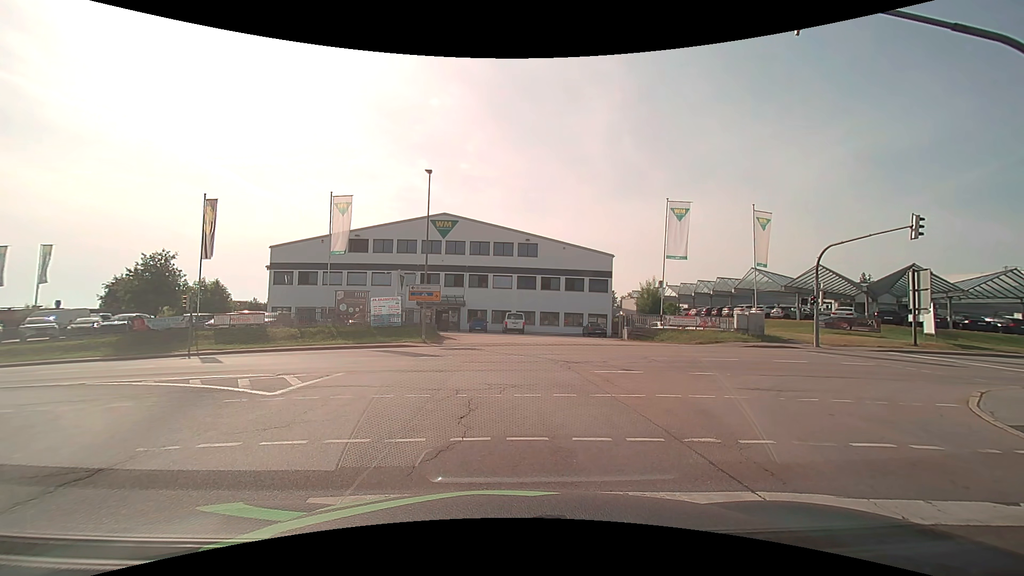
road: secondary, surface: asphalt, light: Day
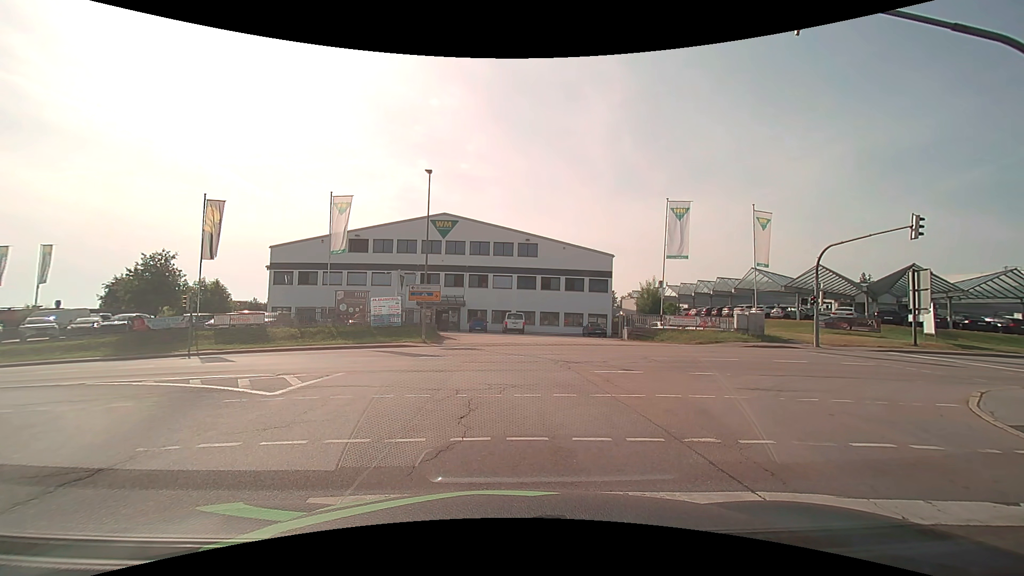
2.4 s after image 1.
(0.0, 0.0) m; 0°
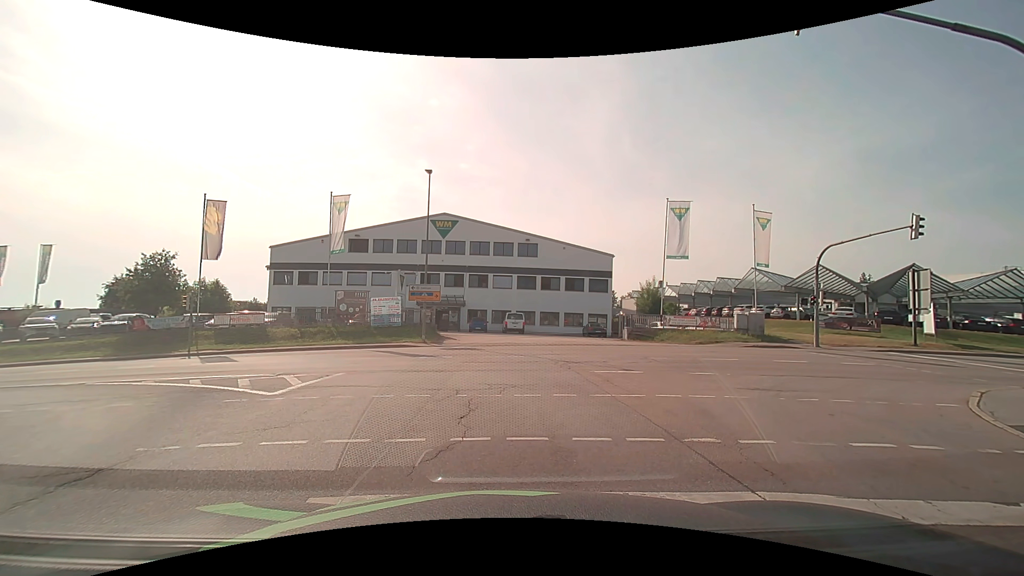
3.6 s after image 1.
(0.0, 0.0) m; 0°
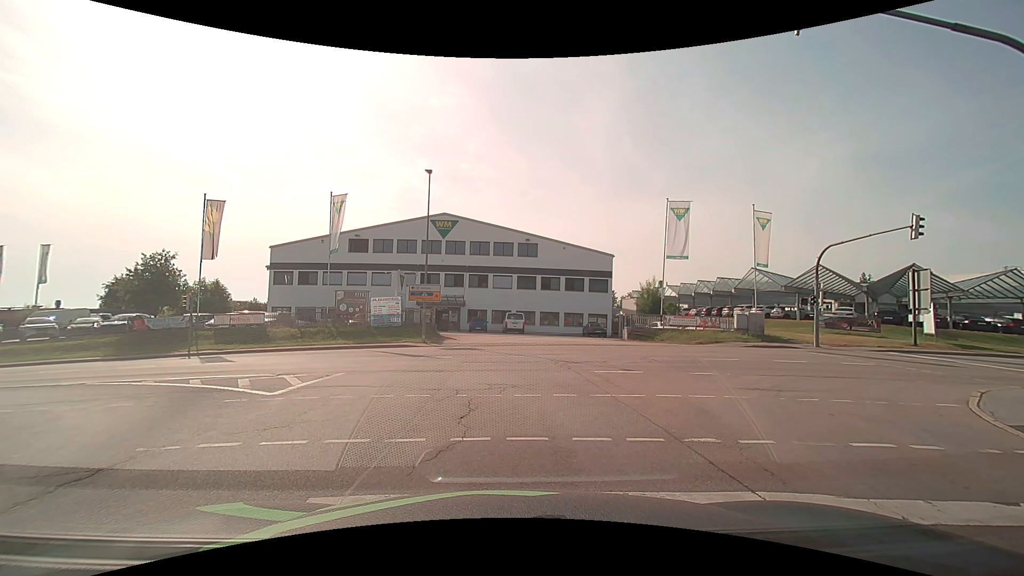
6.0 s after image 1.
(0.0, 0.0) m; 0°
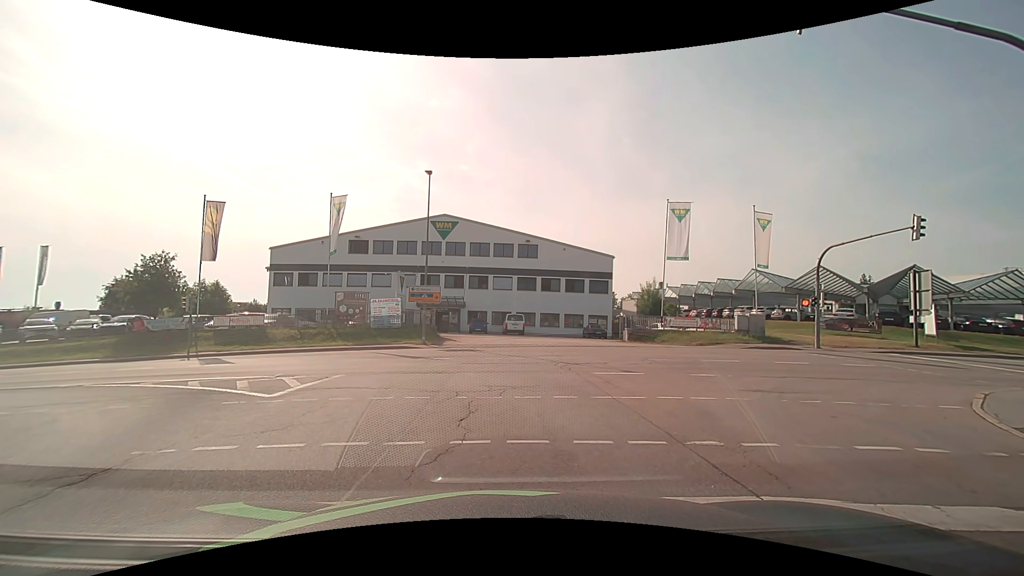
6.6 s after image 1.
(0.0, 0.0) m; 0°
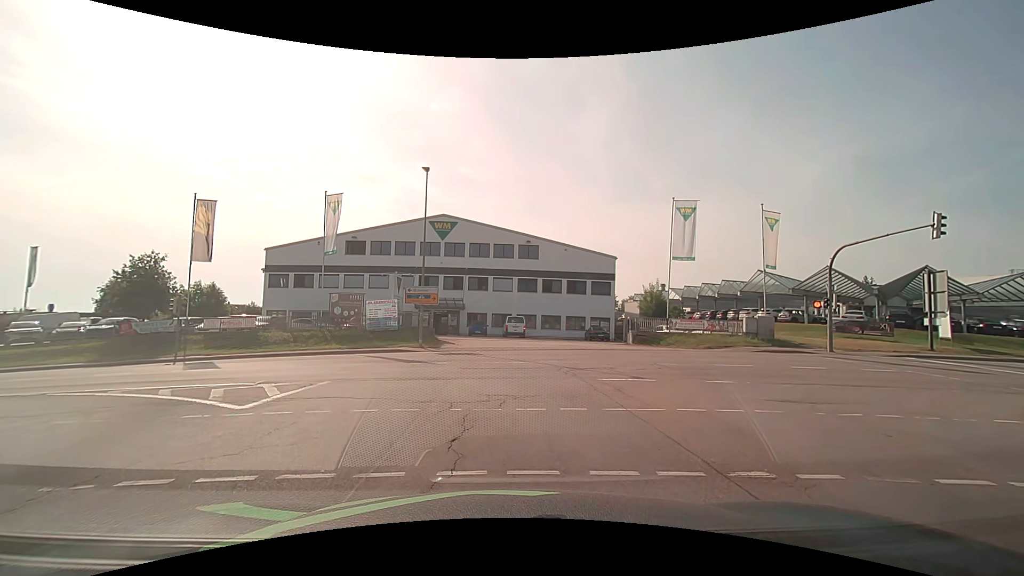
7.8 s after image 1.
(0.0, +1.3) m; +1°
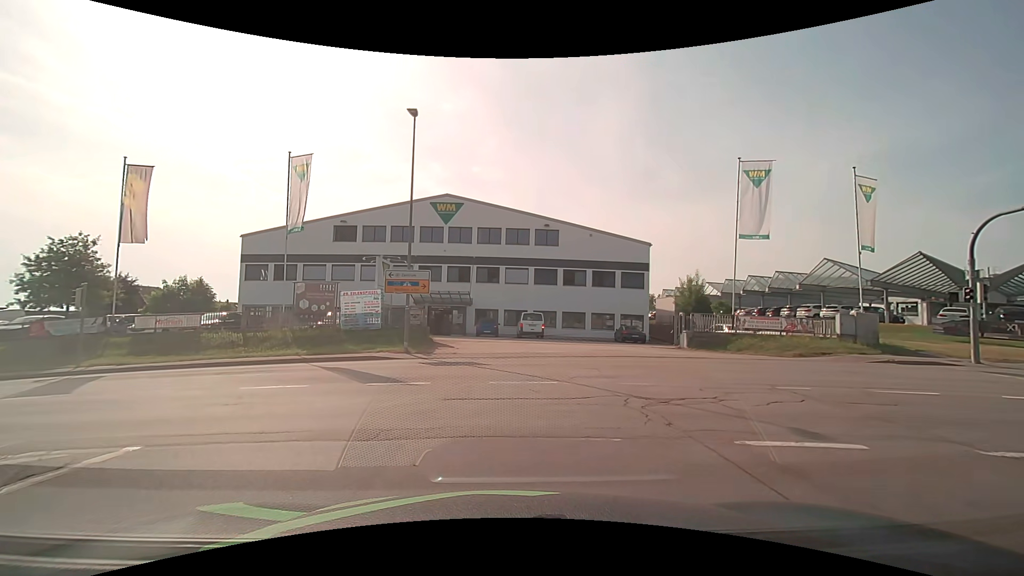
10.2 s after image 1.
(-0.2, +8.0) m; -3°
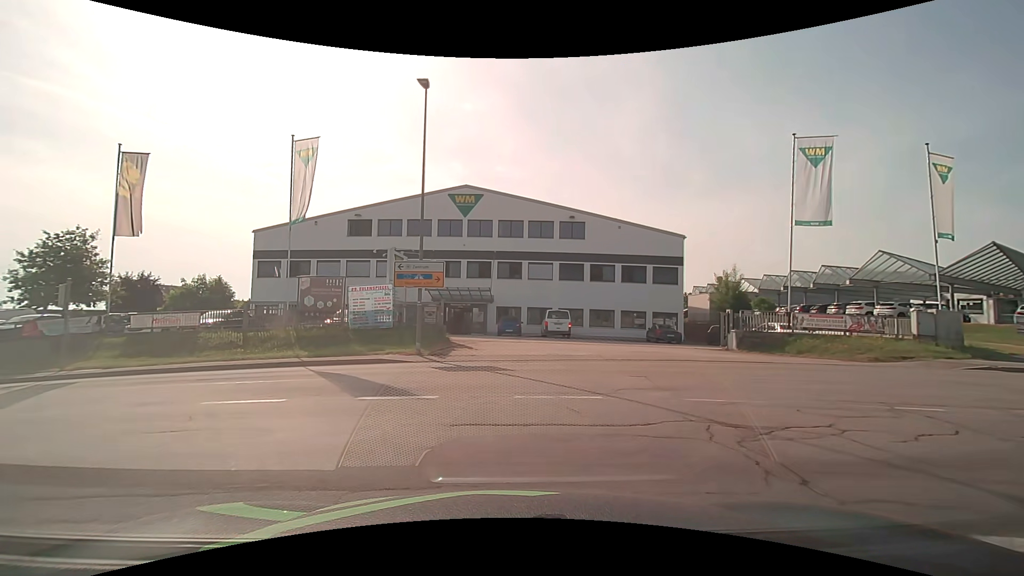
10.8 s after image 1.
(0.0, +2.6) m; -2°
